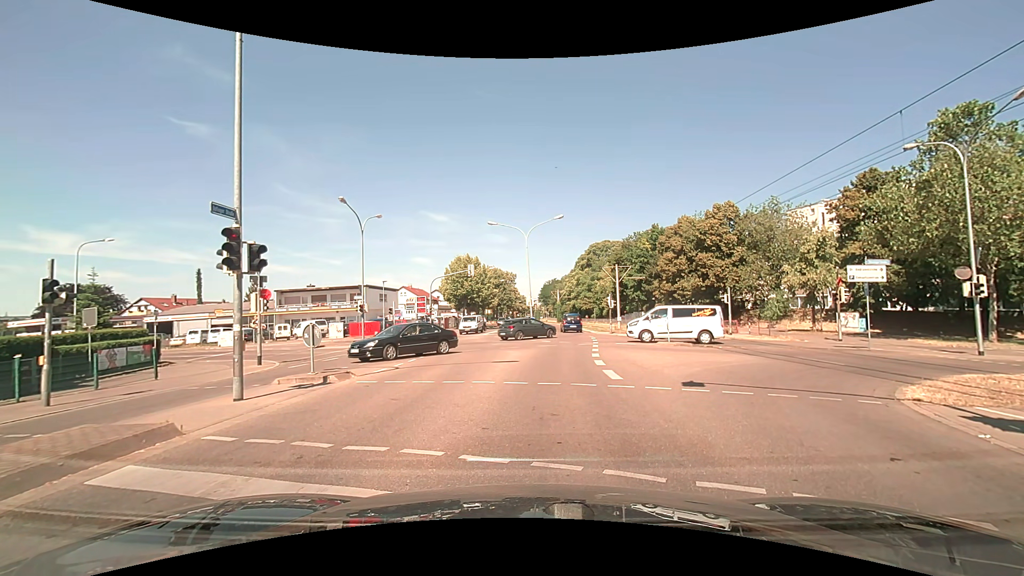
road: tertiary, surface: asphalt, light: Day
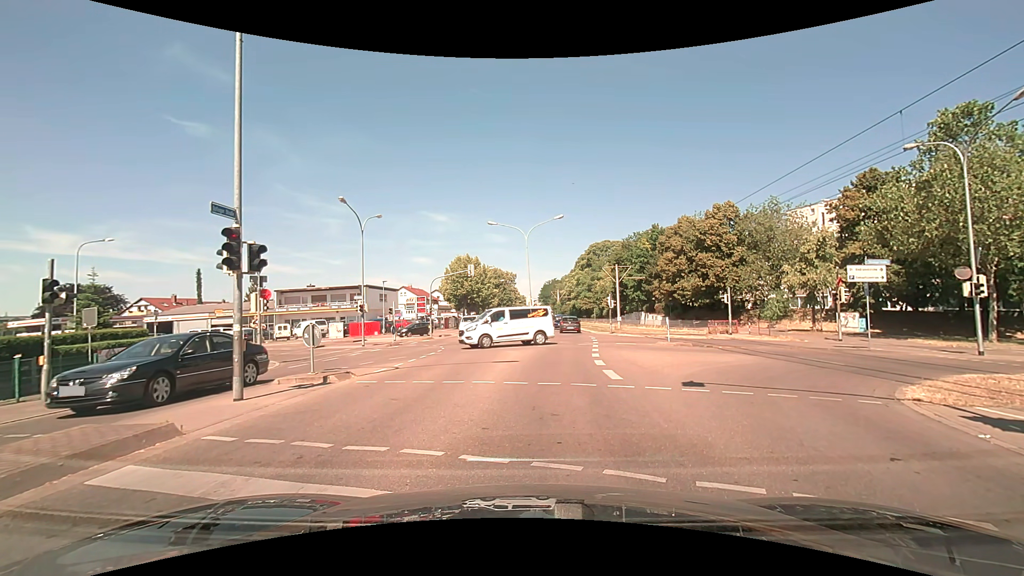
(0.0, 0.0) m; 0°
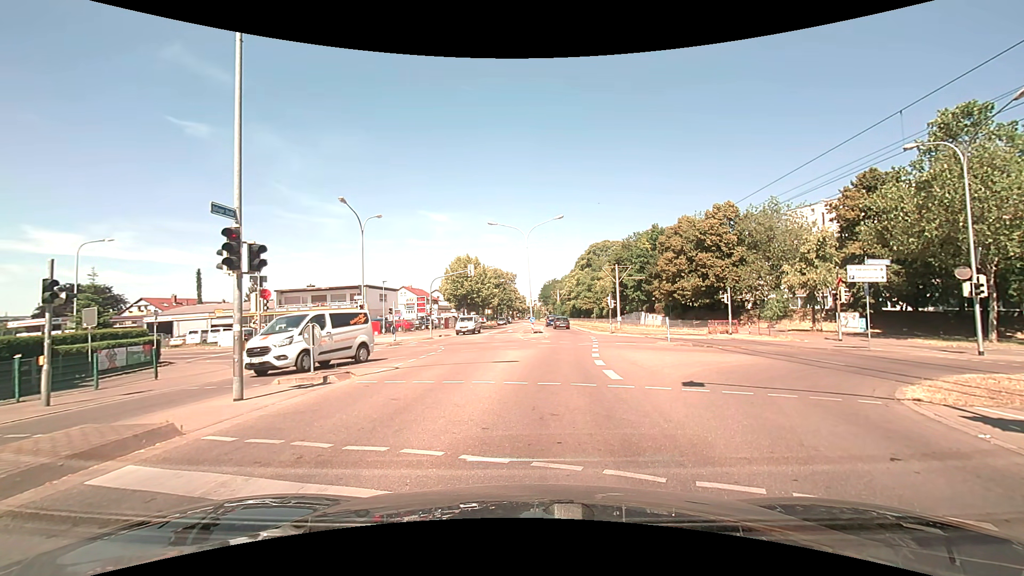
(0.0, 0.0) m; 0°
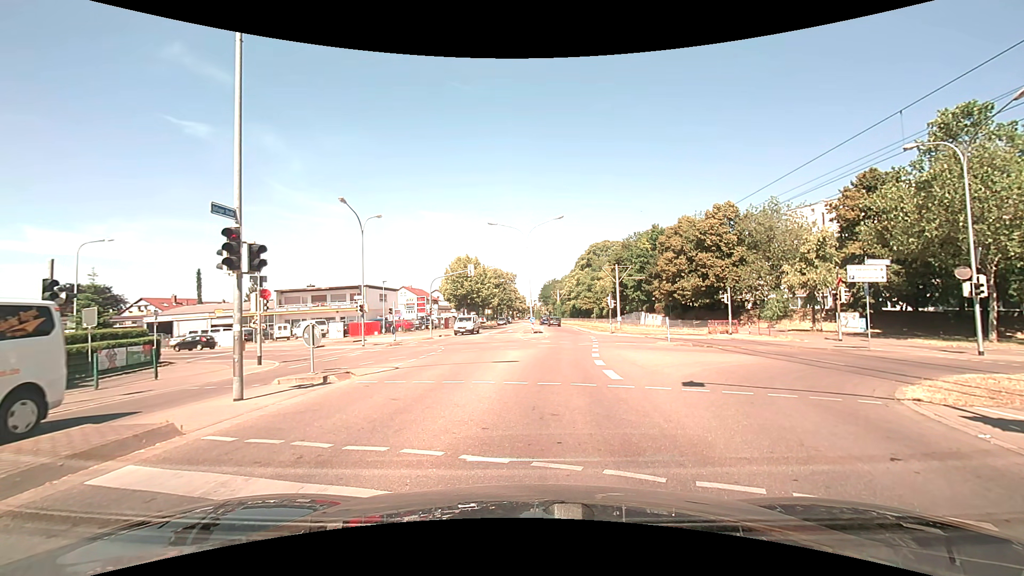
(0.0, 0.0) m; 0°
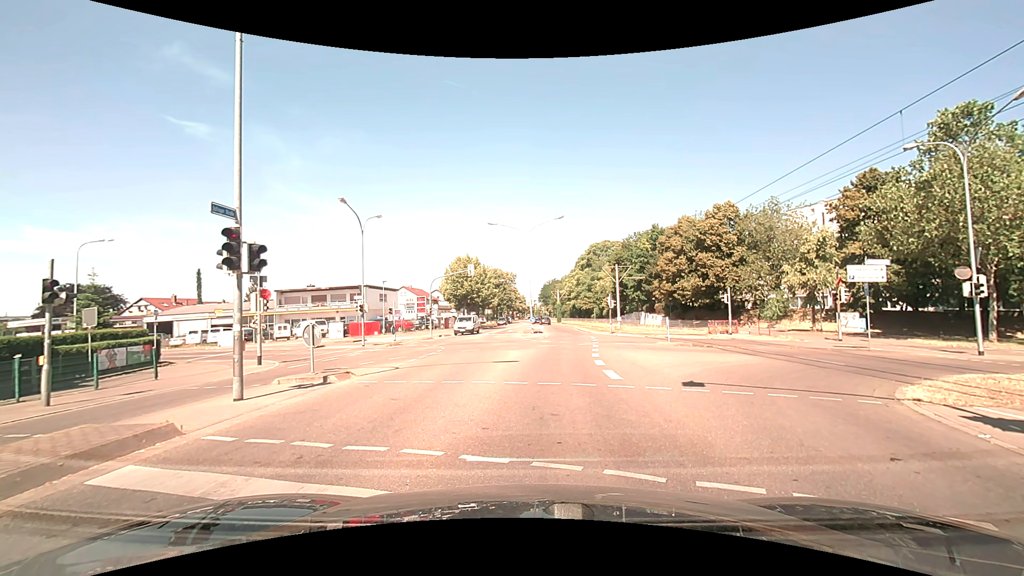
(0.0, 0.0) m; 0°
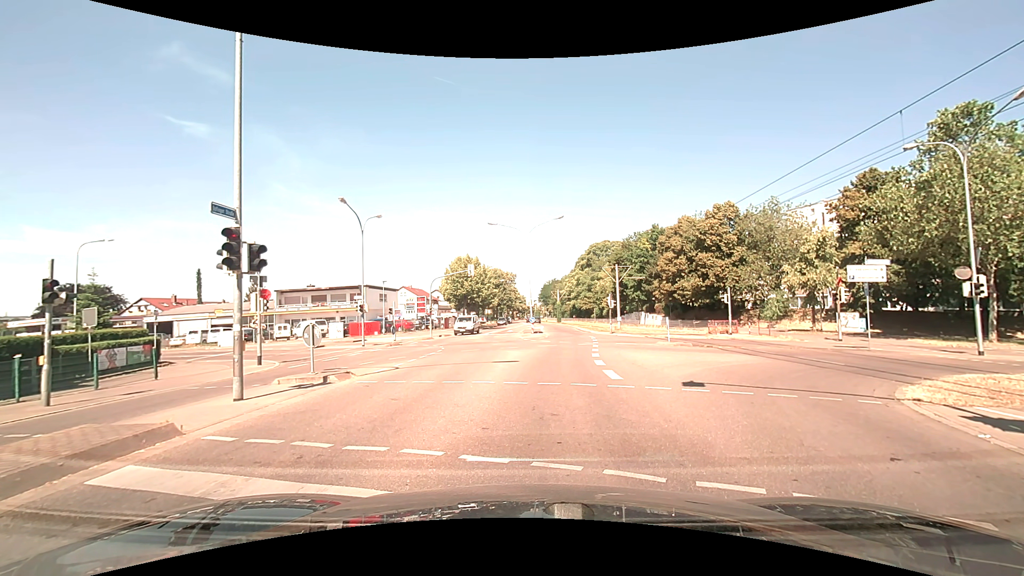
(0.0, 0.0) m; 0°
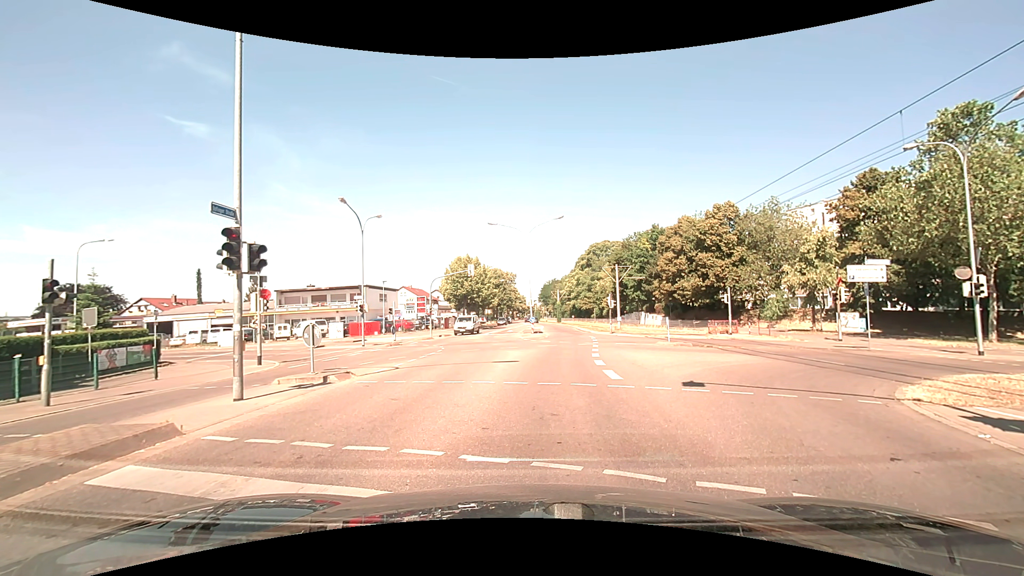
(0.0, 0.0) m; 0°
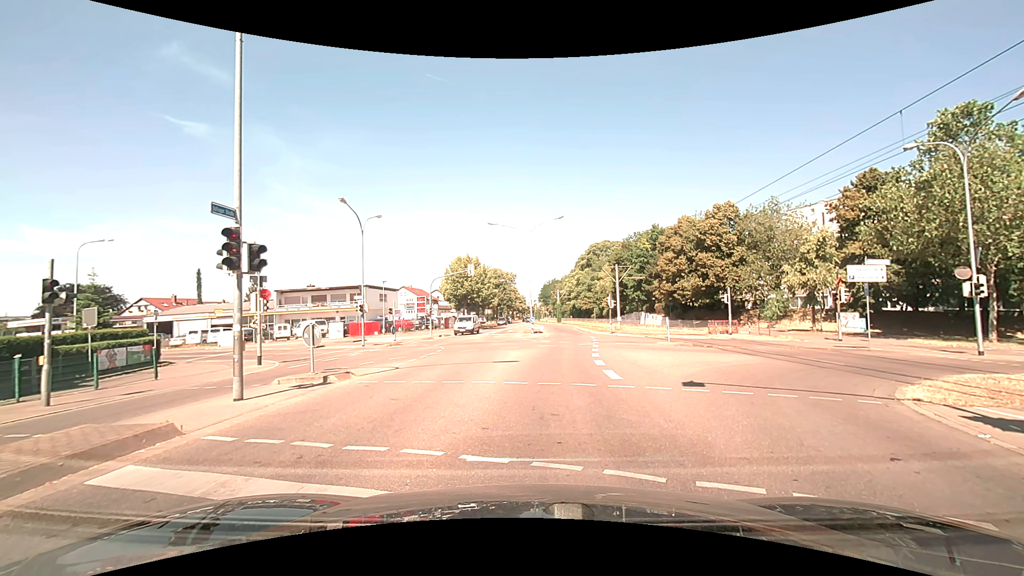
(0.0, 0.0) m; 0°
(0, +10) (+1, +20) (+3, +30) (+4, +40) (+5, +50) (+6, +60) (+7, +70) (+7, +80) (+7, +90) (+7, +100) m
